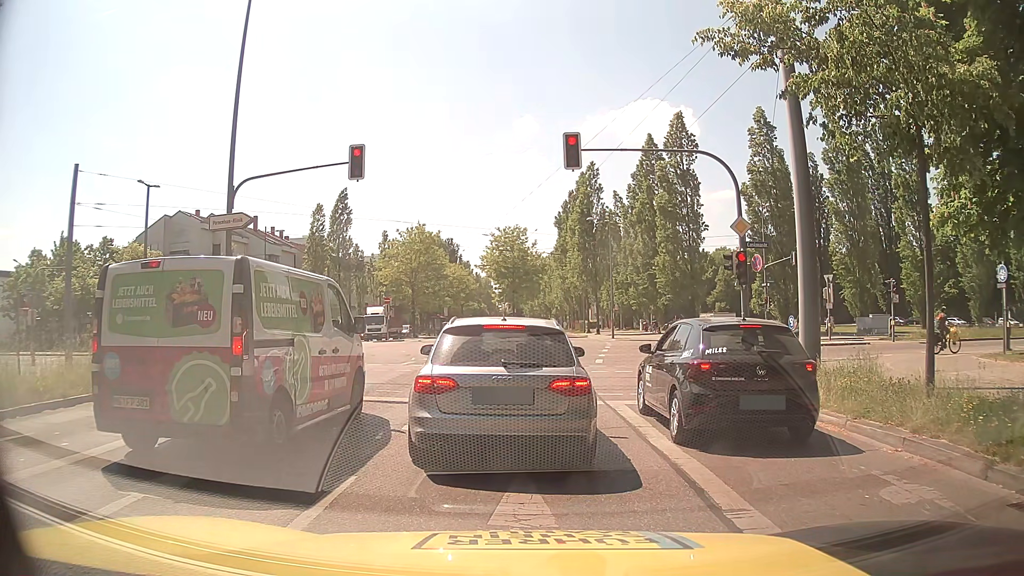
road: secondary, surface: asphalt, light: Day
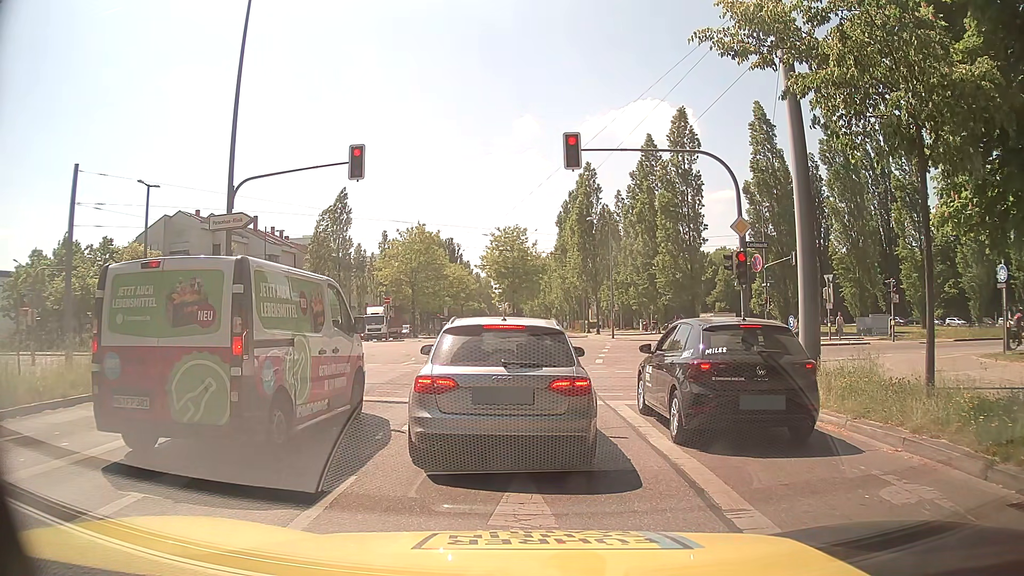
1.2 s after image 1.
(0.0, 0.0) m; 0°
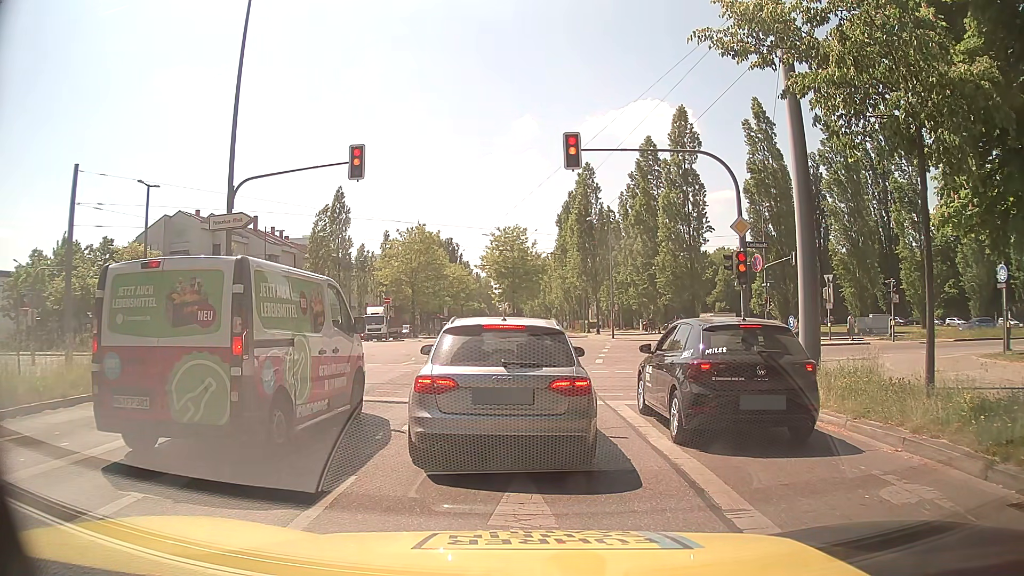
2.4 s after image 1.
(0.0, 0.0) m; 0°
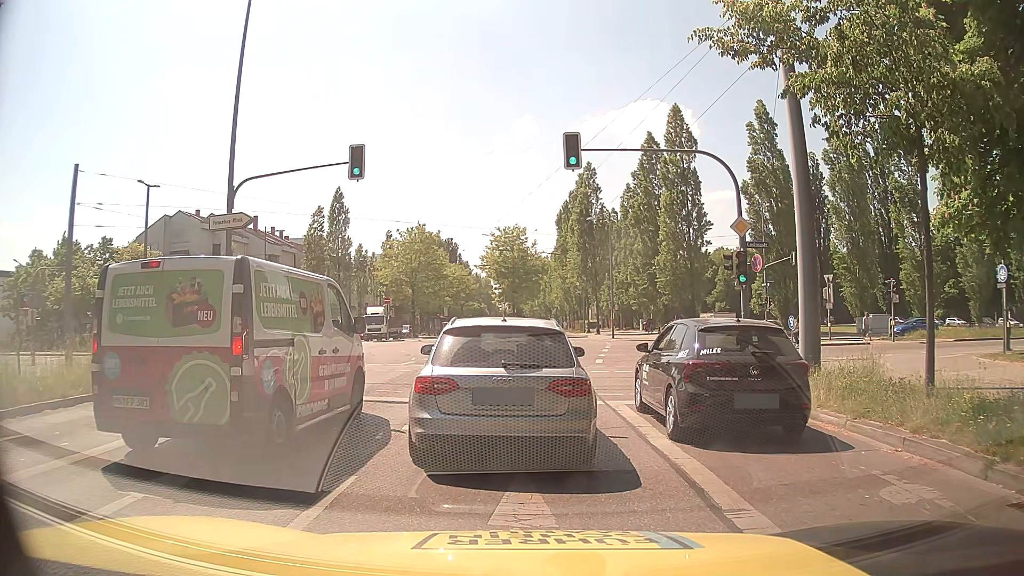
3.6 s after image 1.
(0.0, 0.0) m; 0°
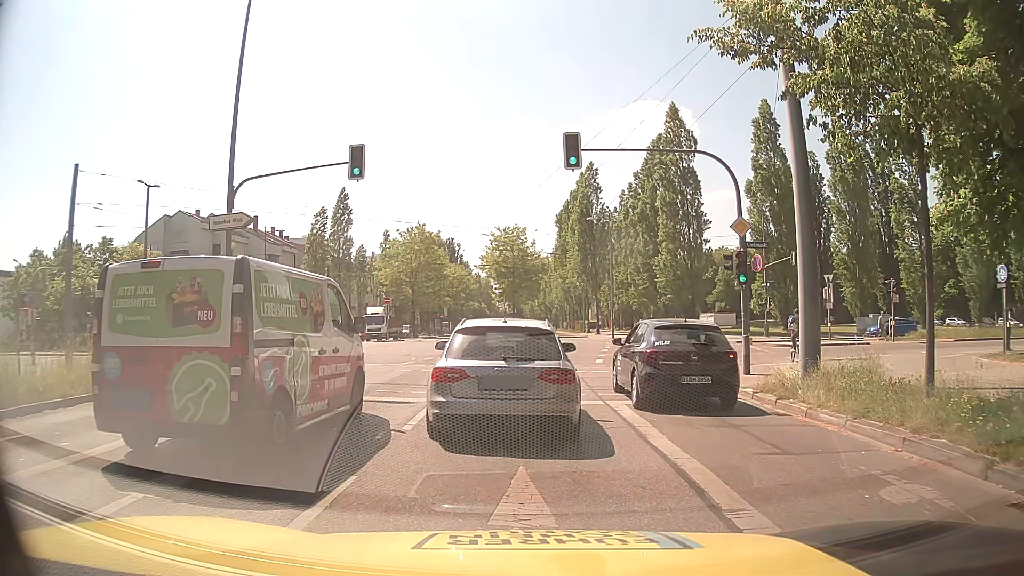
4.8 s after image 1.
(0.0, 0.0) m; 0°
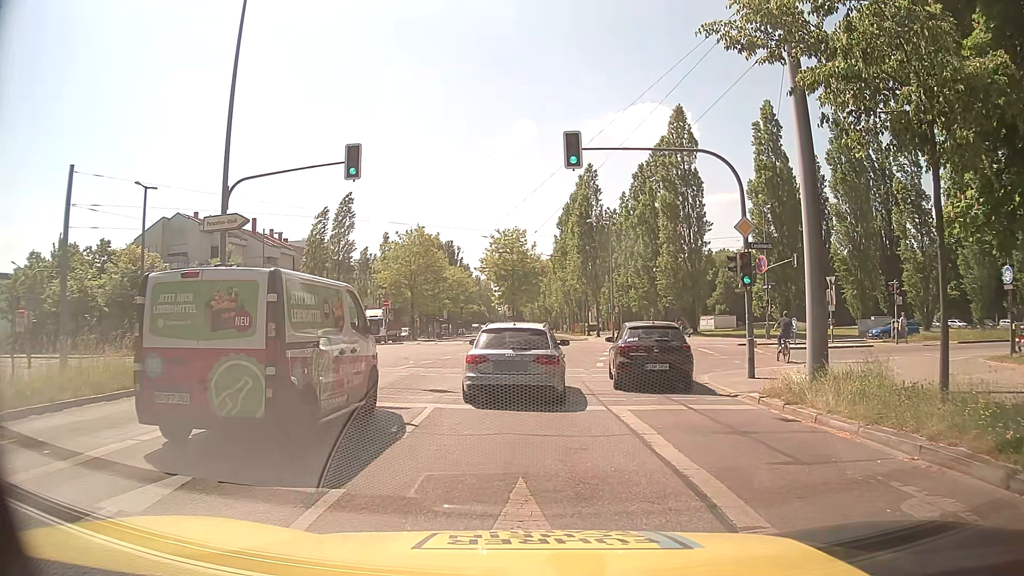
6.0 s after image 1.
(0.0, +0.4) m; 0°
